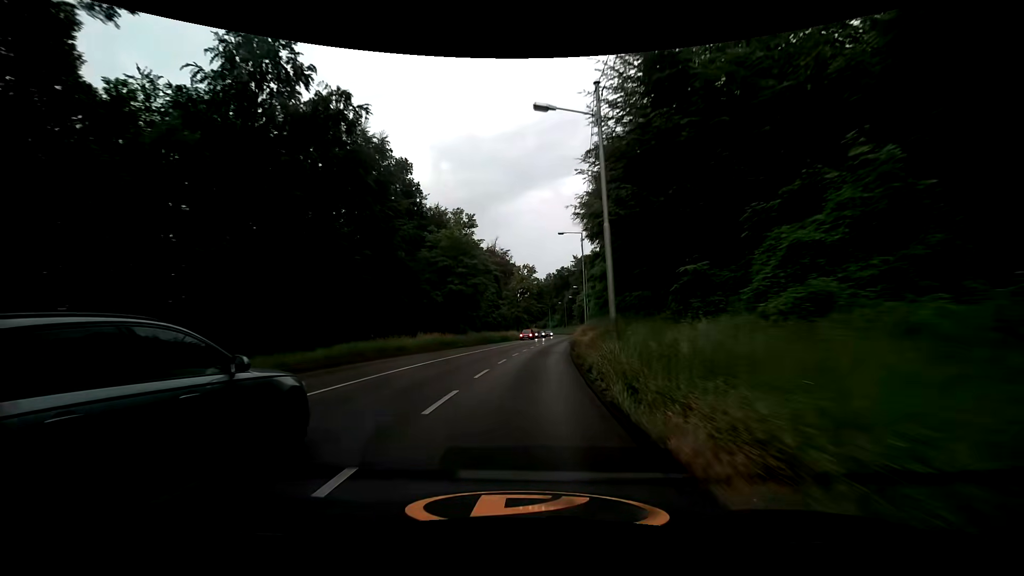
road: secondary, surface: asphalt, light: Day
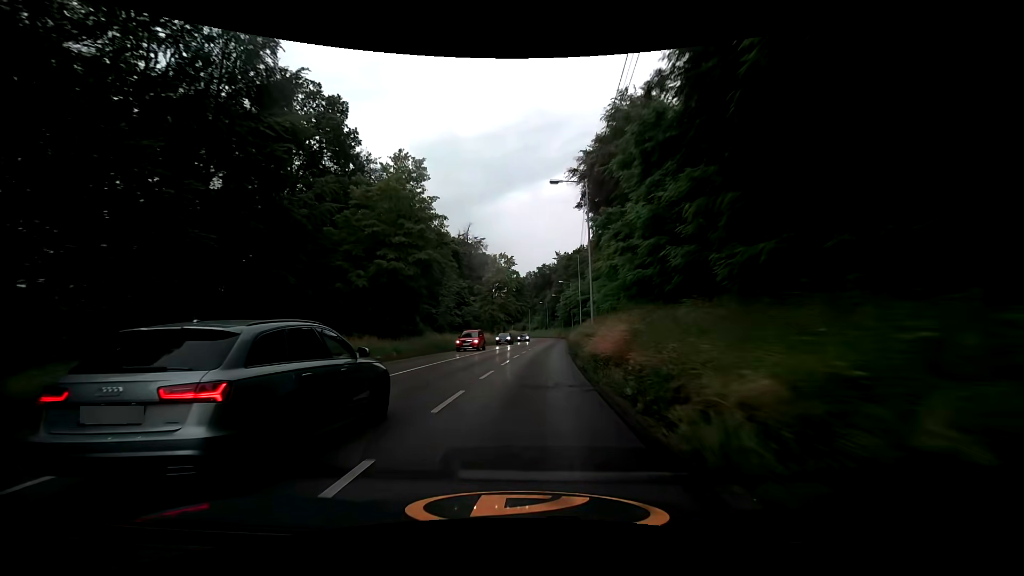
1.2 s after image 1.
(+0.3, +18.0) m; +2°
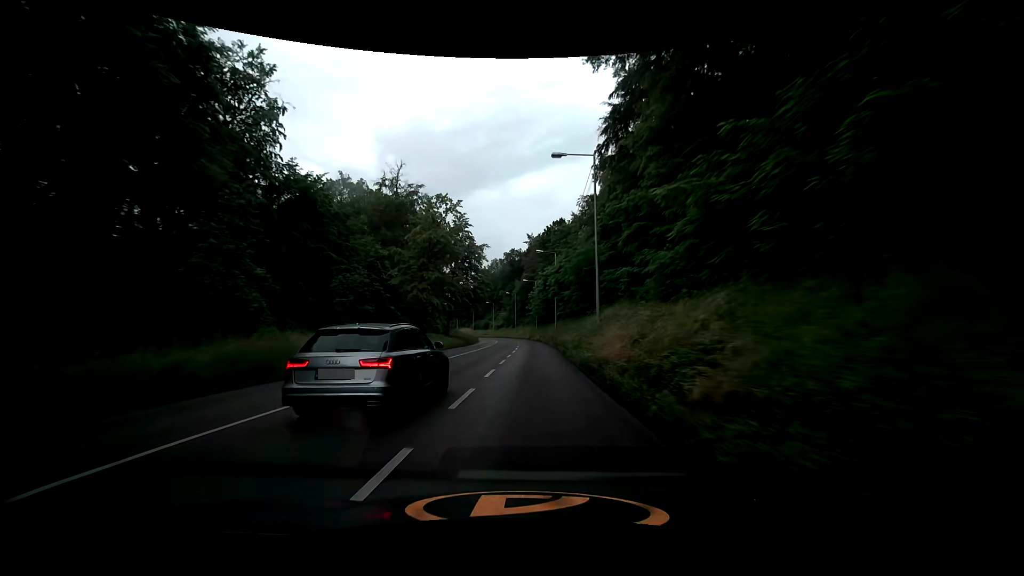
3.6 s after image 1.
(+1.4, +36.6) m; +3°
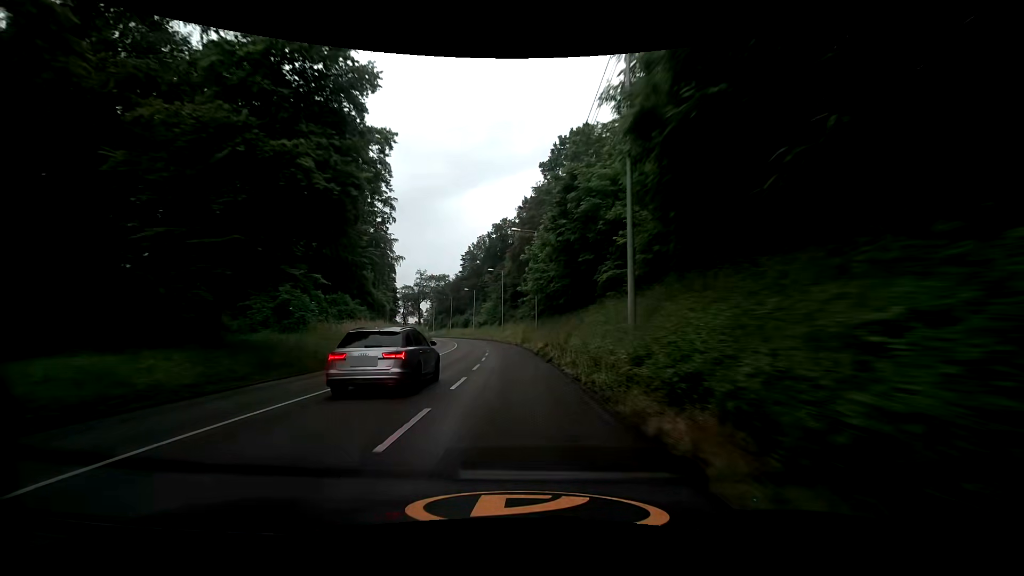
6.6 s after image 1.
(+1.4, +46.3) m; +2°
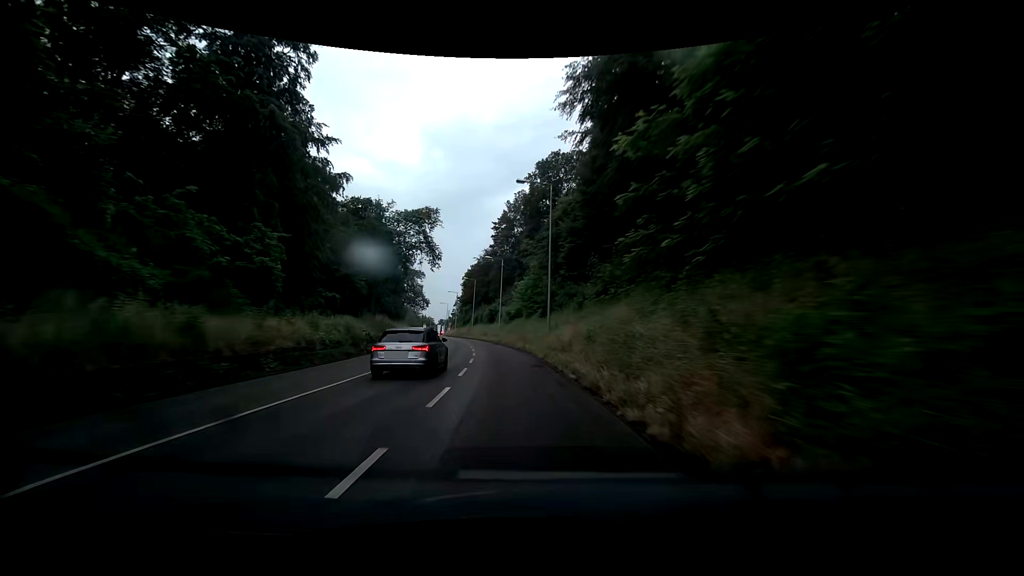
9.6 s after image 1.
(-2.7, +46.2) m; -6°
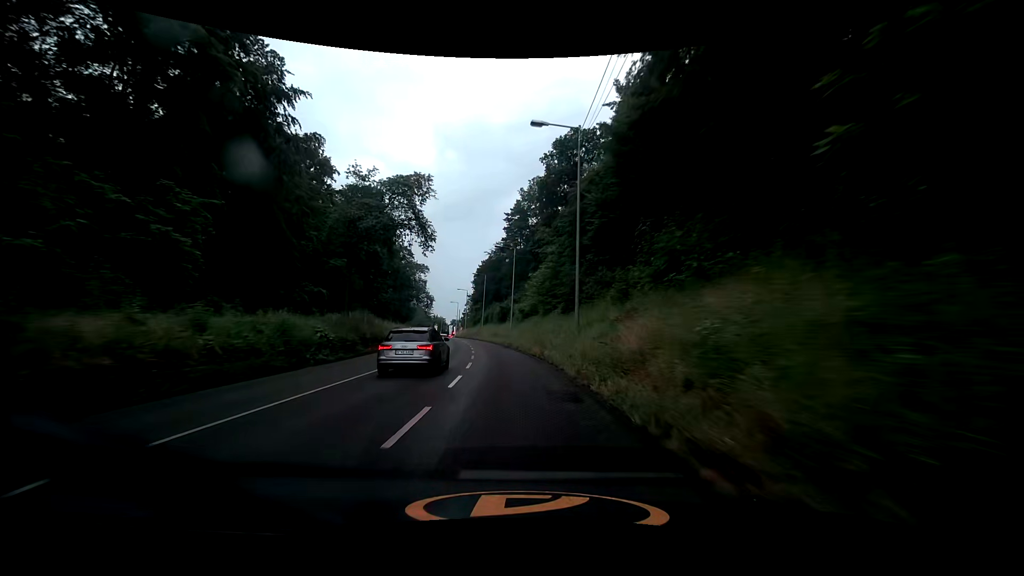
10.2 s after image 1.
(-0.2, +9.2) m; -2°
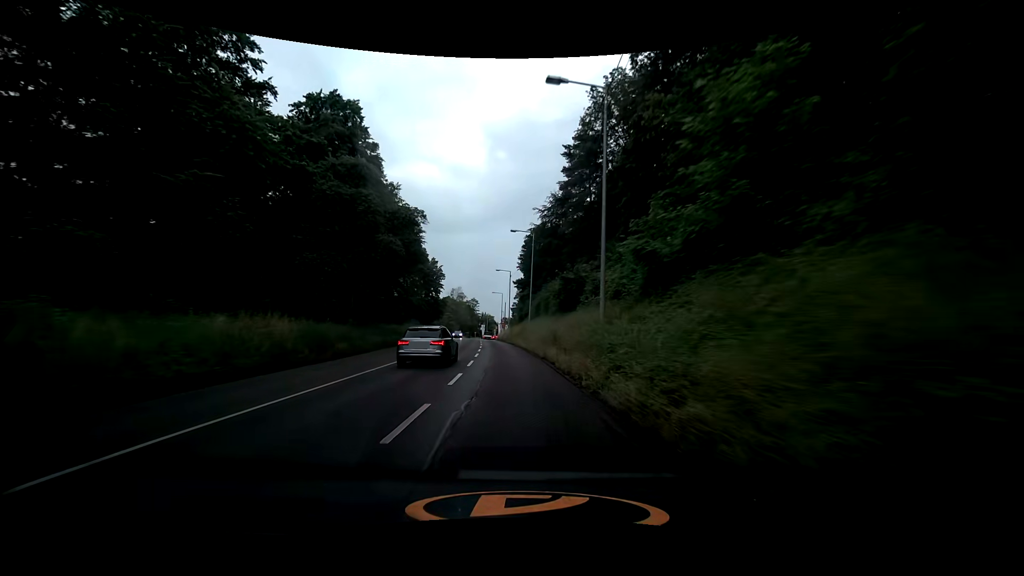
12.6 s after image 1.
(-2.0, +37.0) m; -7°
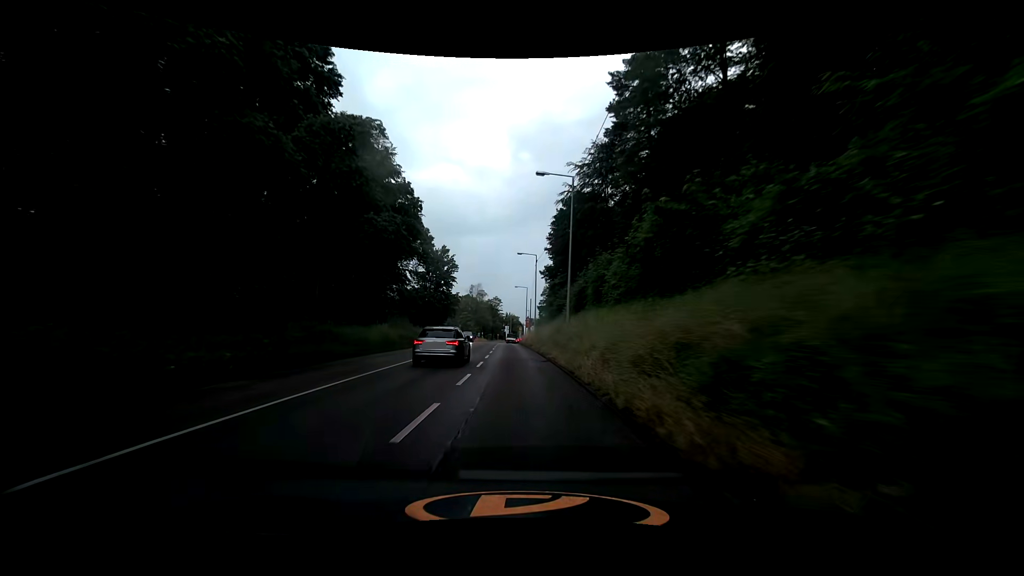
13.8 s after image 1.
(-0.4, +18.5) m; -3°
(0, +10) (0, +20) (-1, +30) (-1, +40) (-2, +50) (-2, +60) (-2, +70) (-3, +80) (-3, +90) (-3, +100) m
